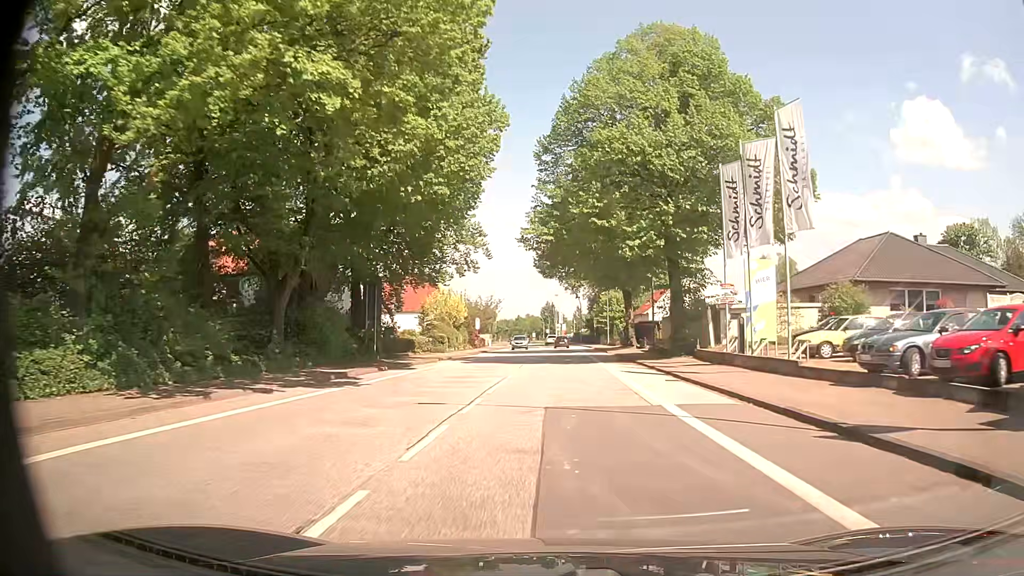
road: primary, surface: asphalt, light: Day
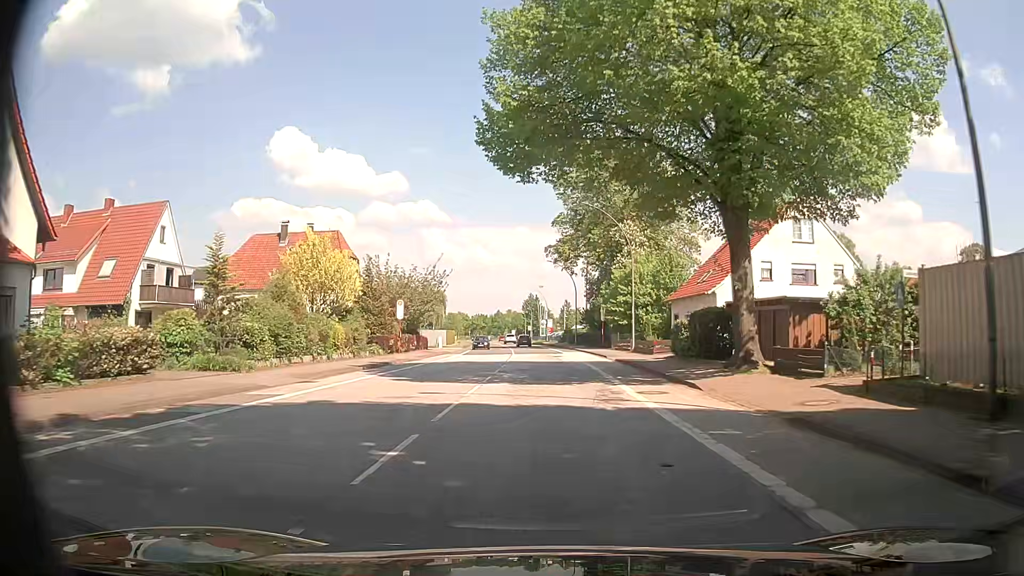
(+0.6, +37.1) m; +1°
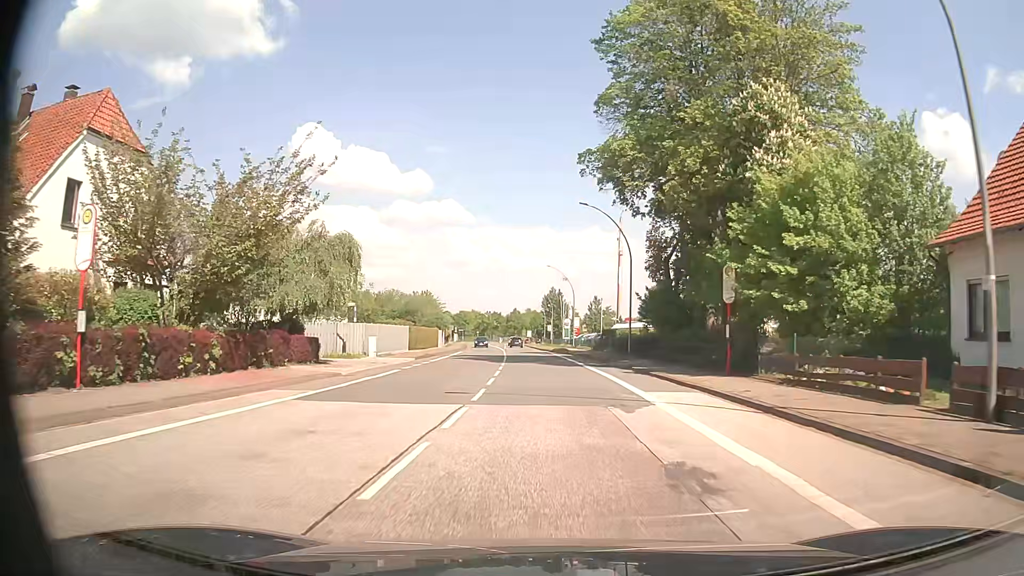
(-0.5, +36.6) m; -2°
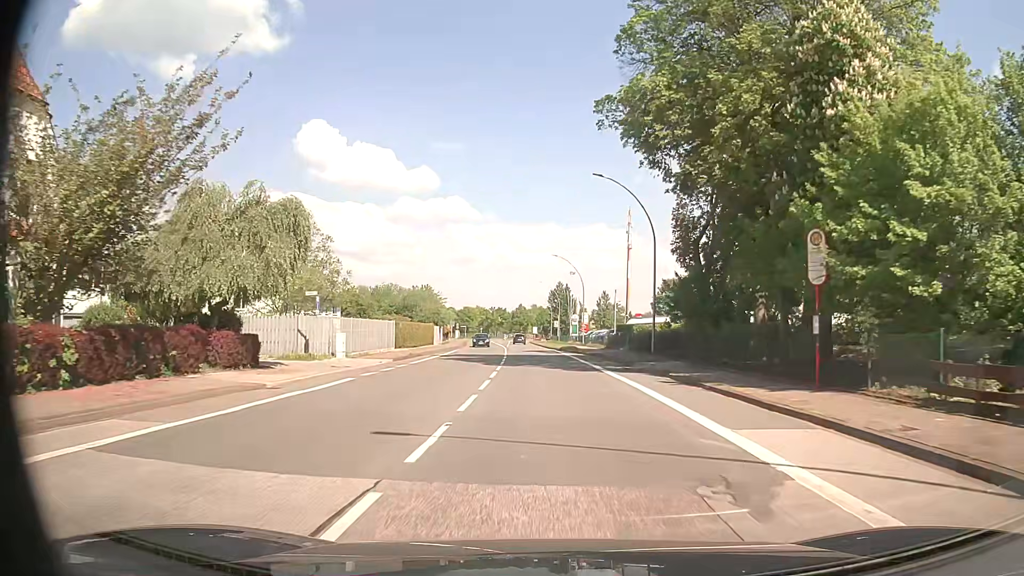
(0.0, +7.4) m; 0°
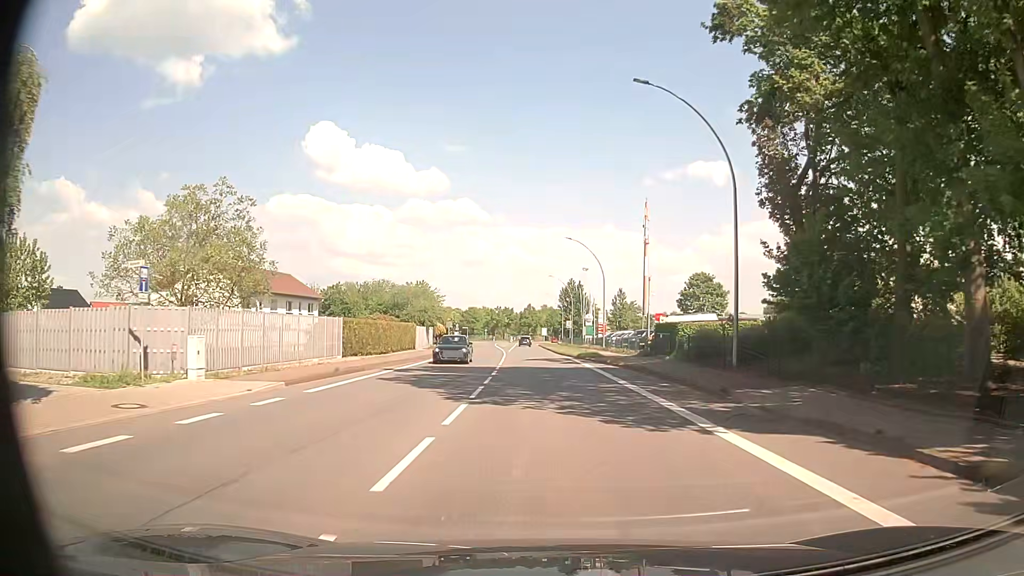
(-0.2, +14.8) m; -1°
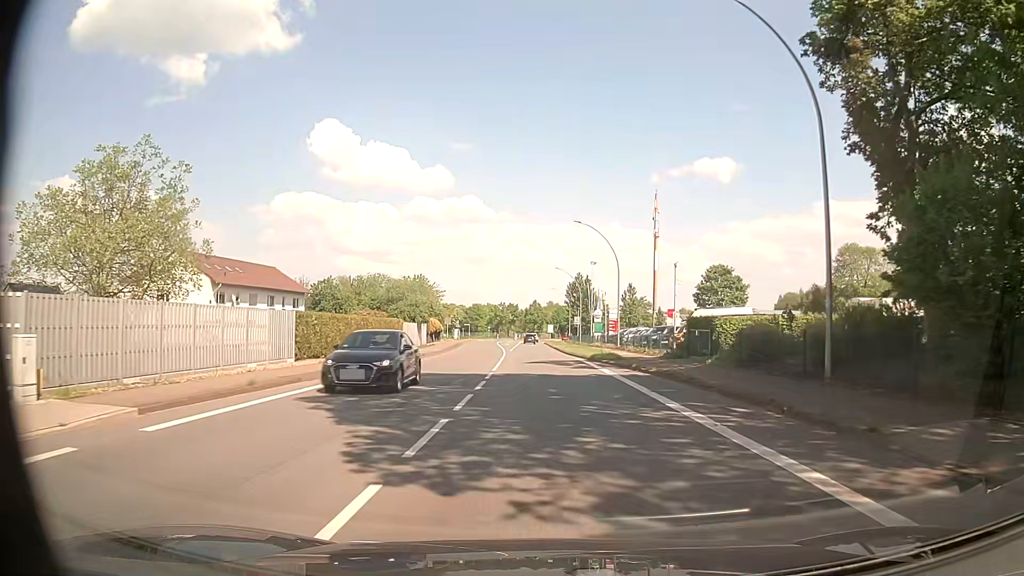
(-0.1, +7.4) m; 0°
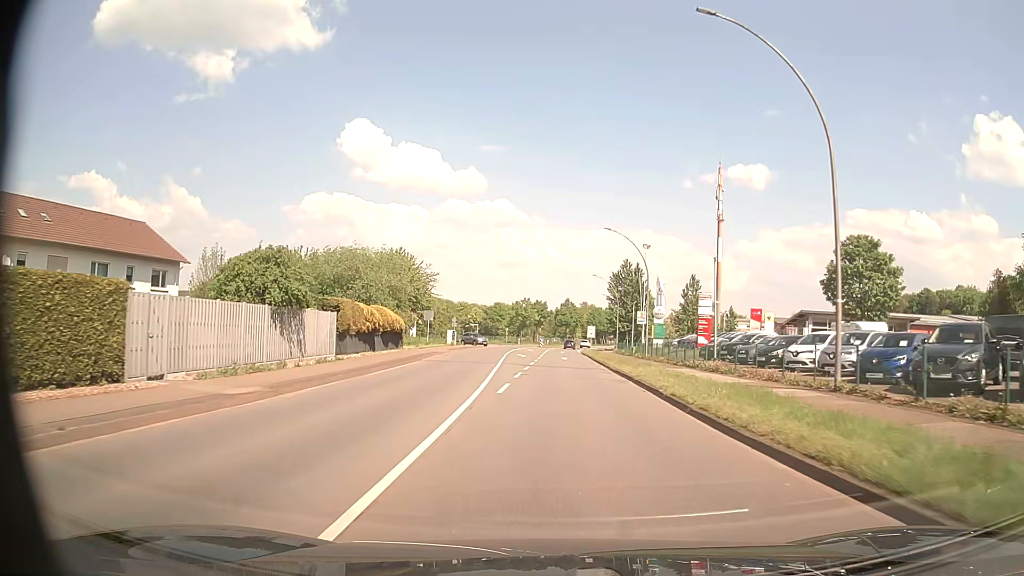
(-0.9, +36.3) m; -3°
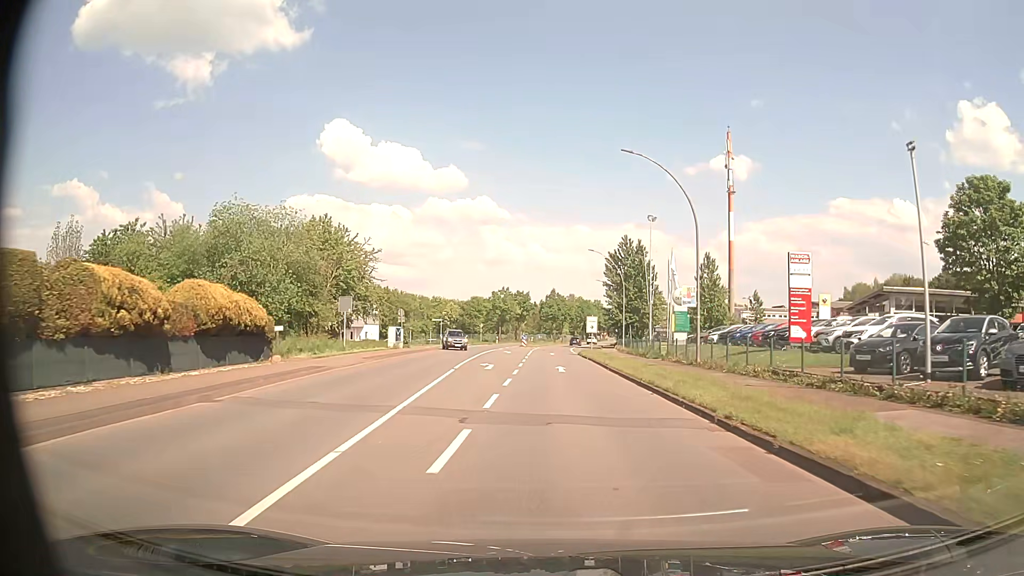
(+0.1, +21.5) m; +2°
(0, +10) (0, +20) (0, +30) (0, +40) (0, +50) (0, +60) (+1, +70) (+3, +80) (+4, +90) (+5, +100) m
